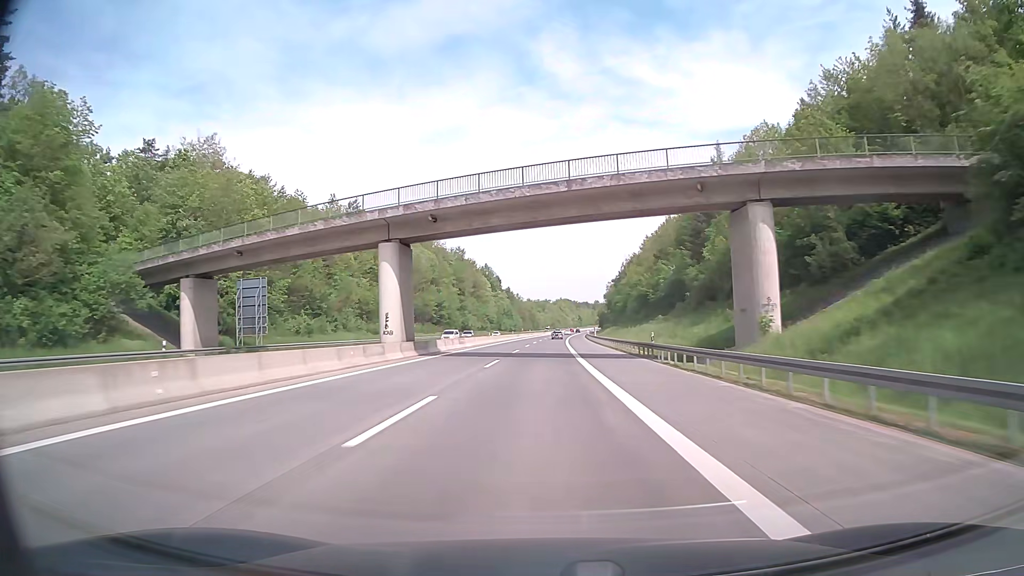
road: motorway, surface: asphalt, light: Day
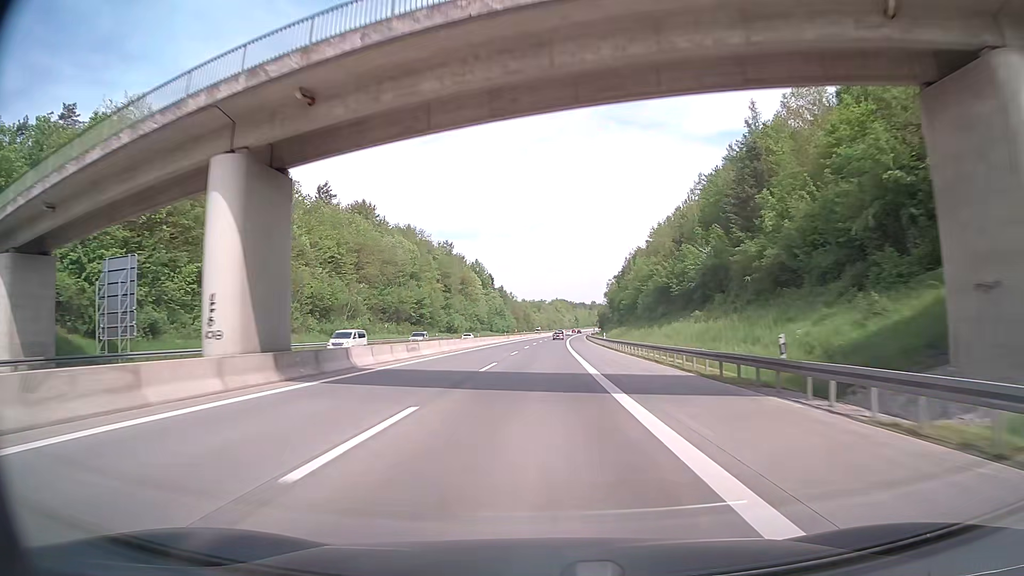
(+0.1, +19.8) m; 0°
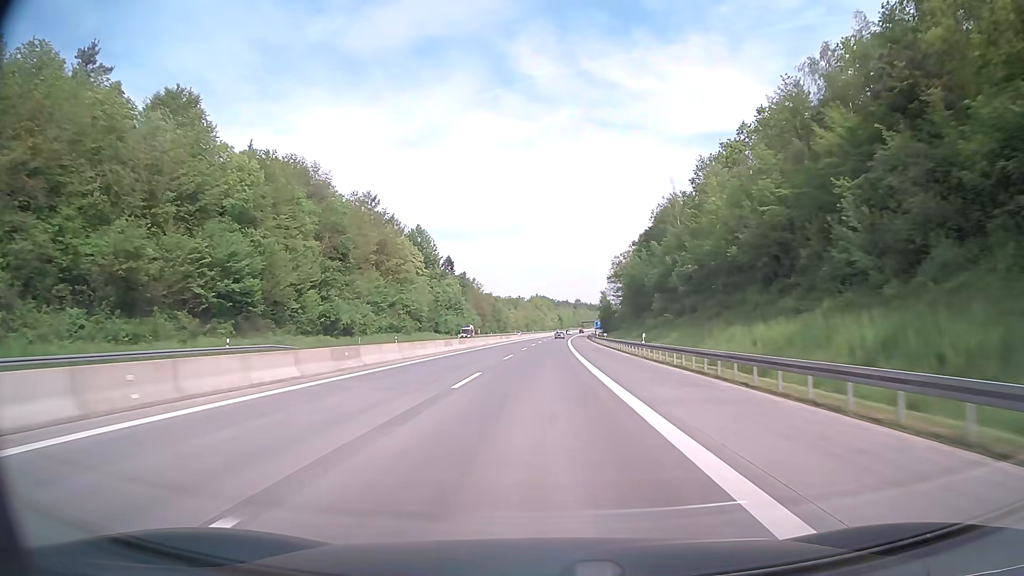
(+1.1, +79.2) m; +2°
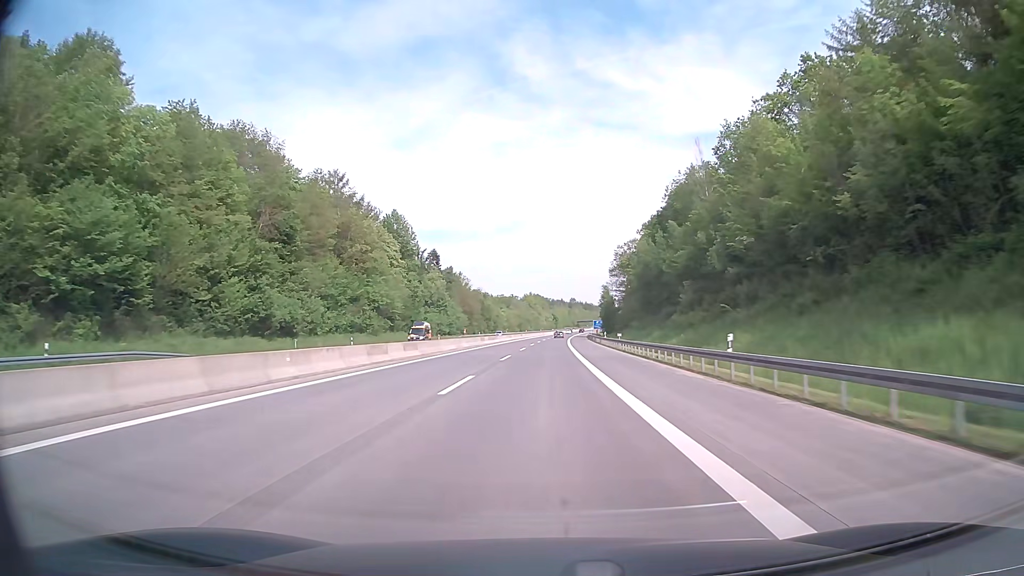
(+0.1, +19.8) m; 0°
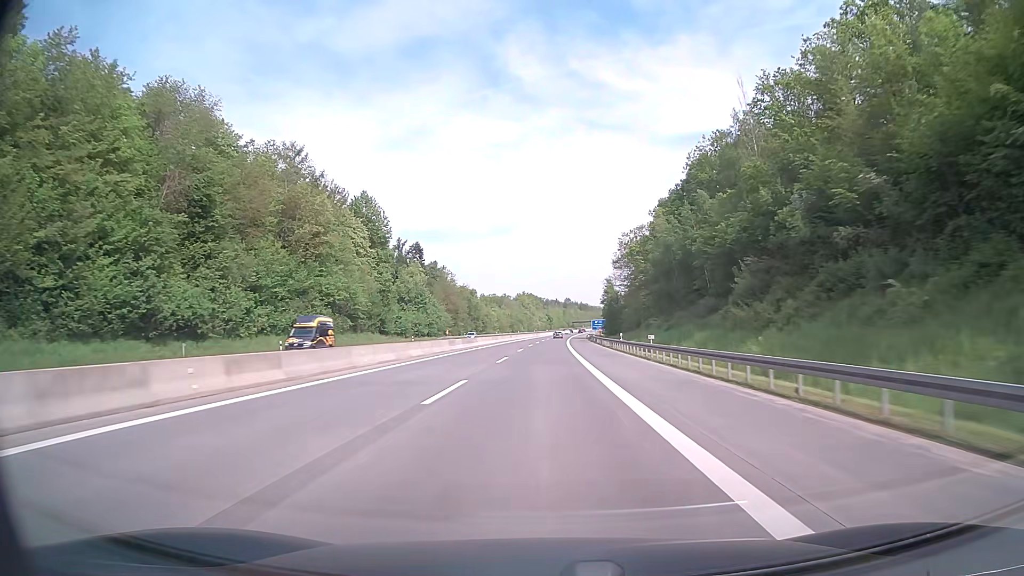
(+0.1, +19.8) m; 0°
